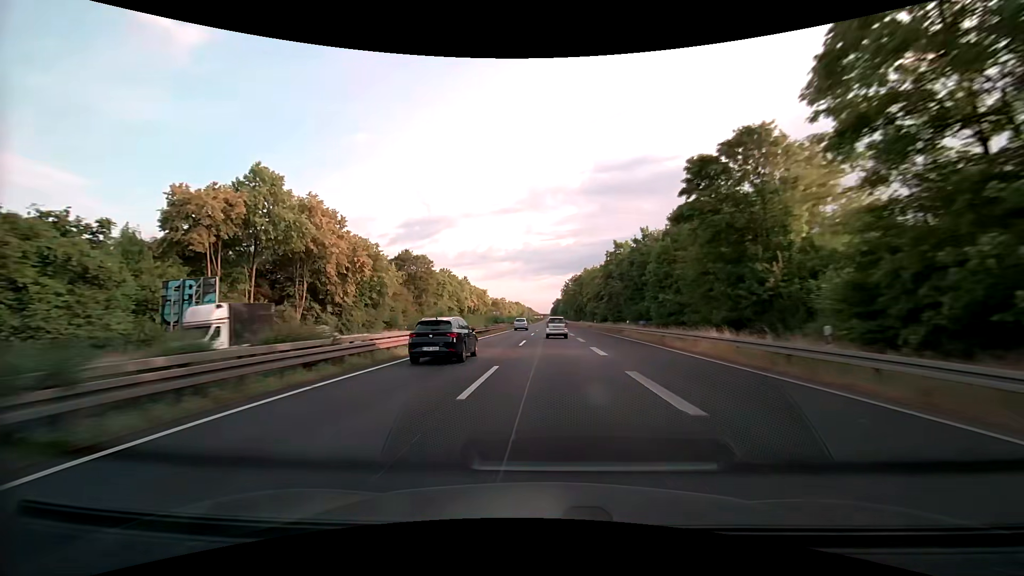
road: trunk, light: Day
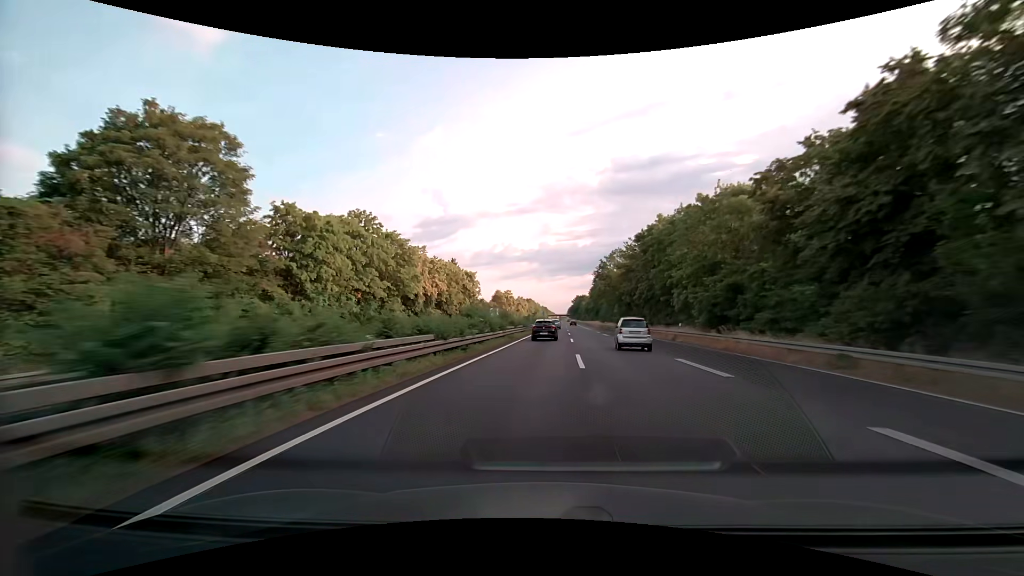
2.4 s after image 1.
(-1.5, +66.2) m; -2°
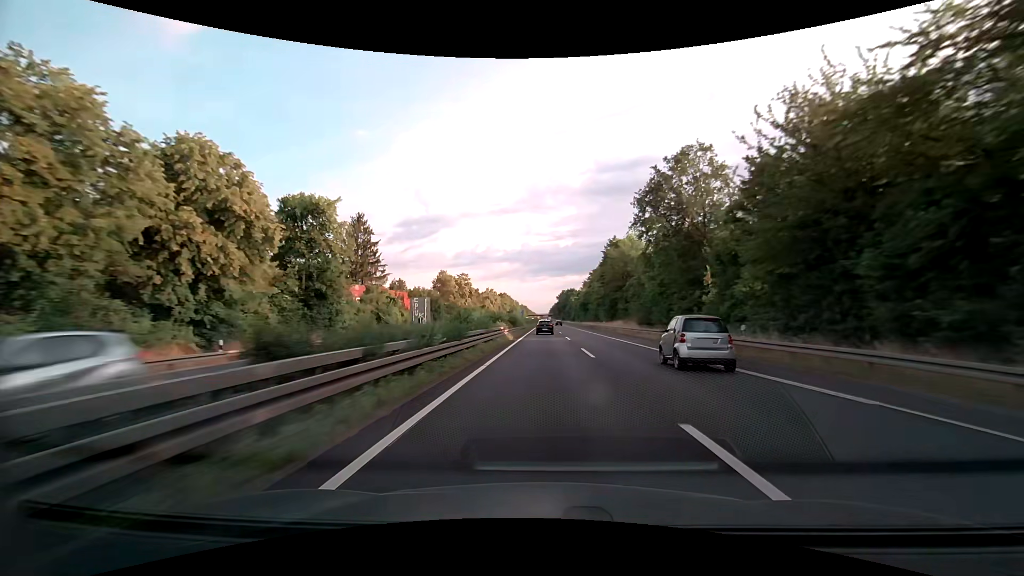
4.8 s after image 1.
(+1.6, +67.7) m; +3°
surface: asphalt
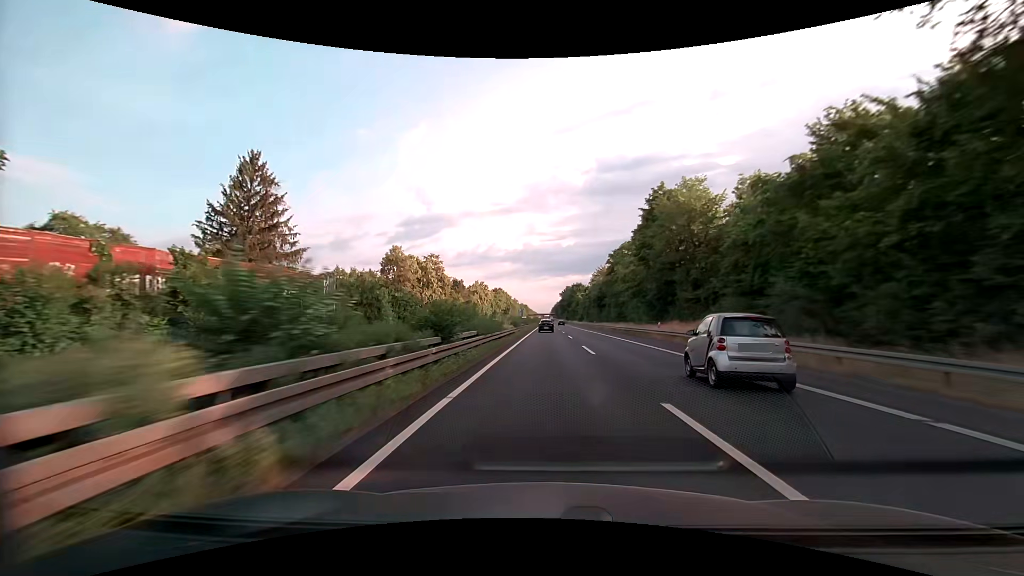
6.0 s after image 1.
(-0.2, +34.4) m; -1°
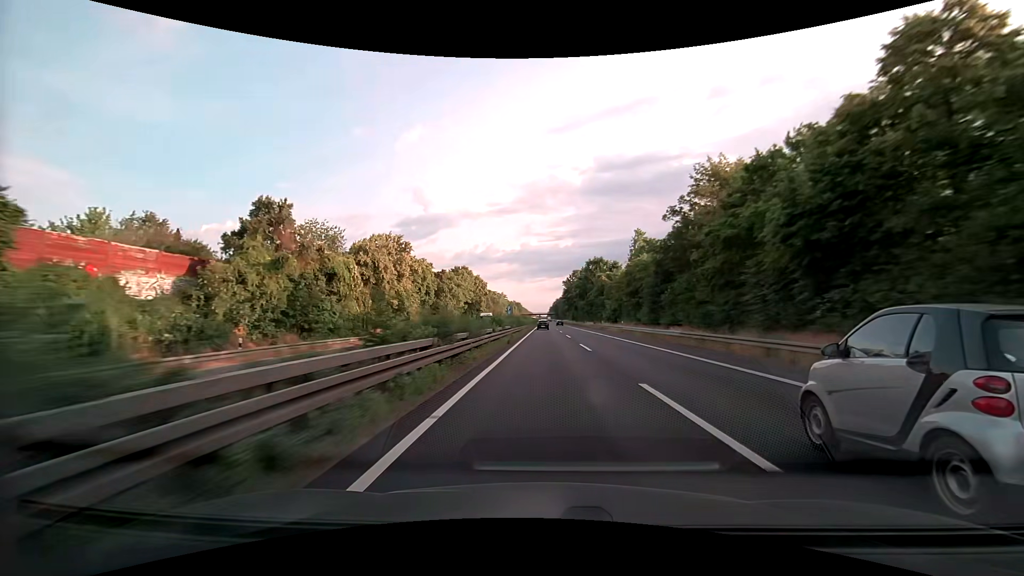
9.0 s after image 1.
(+0.7, +87.5) m; 0°
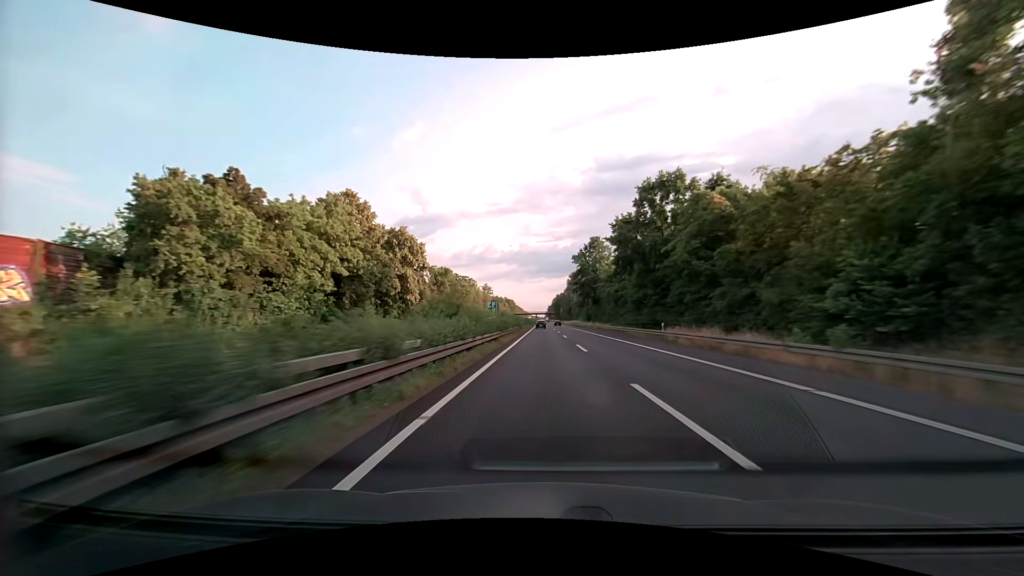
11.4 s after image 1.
(+0.4, +72.1) m; 0°
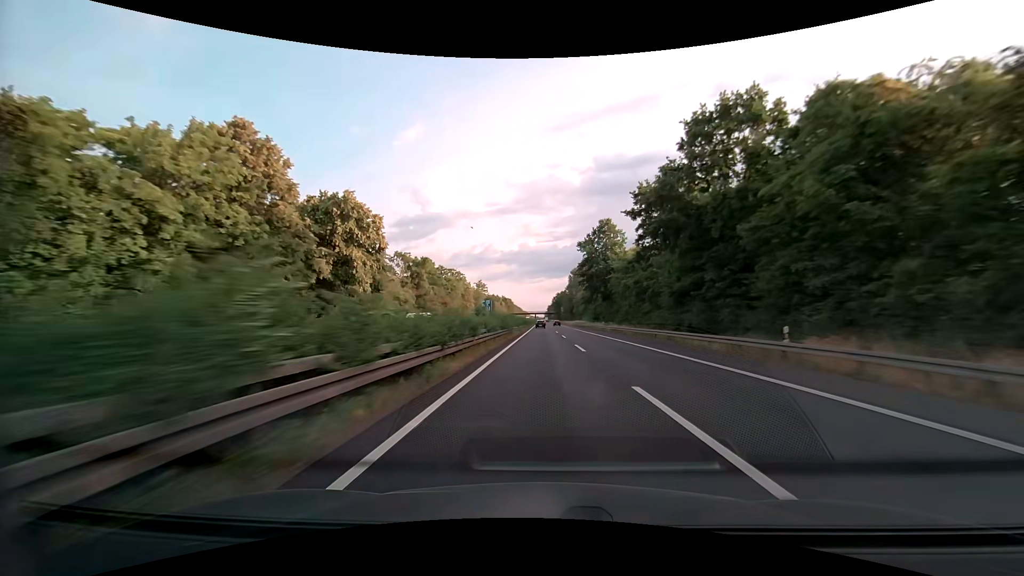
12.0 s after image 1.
(+0.1, +18.5) m; 0°
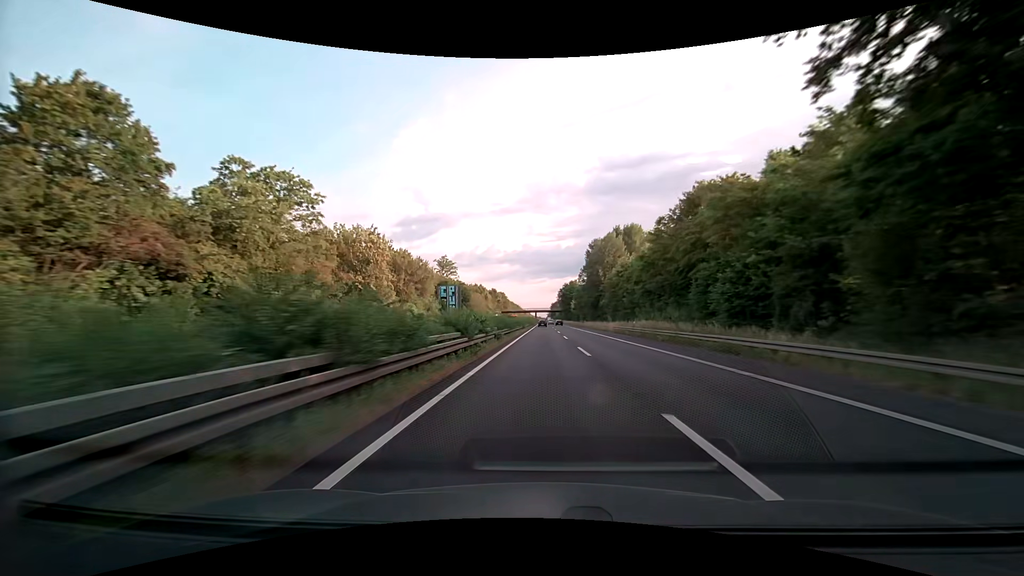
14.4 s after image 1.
(-0.3, +75.0) m; 0°
(0, +10) (0, +20) (0, +30) (0, +40) (0, +50) (0, +60) (0, +70) (0, +80) (0, +90) (0, +100) m
